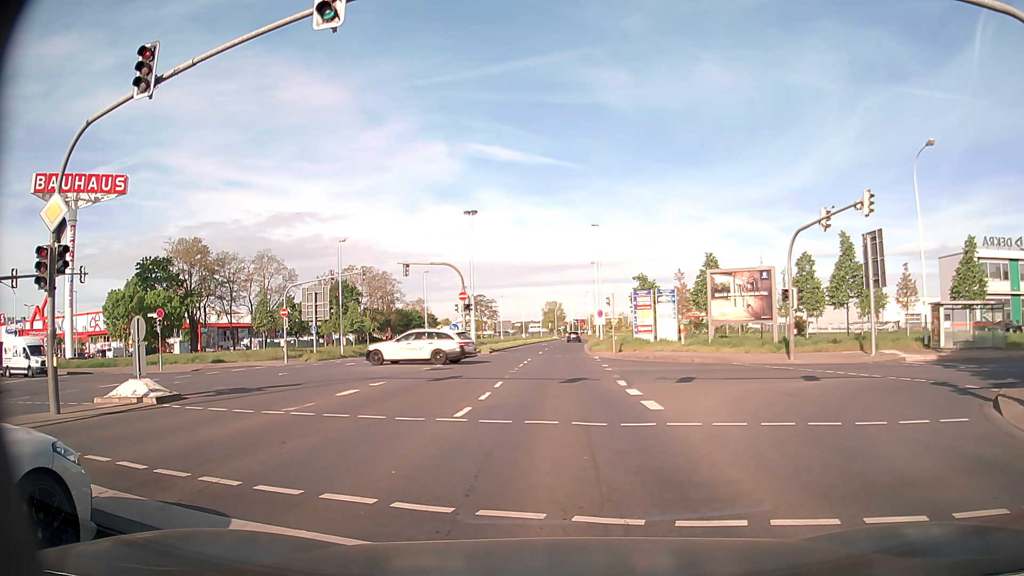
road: secondary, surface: asphalt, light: Day
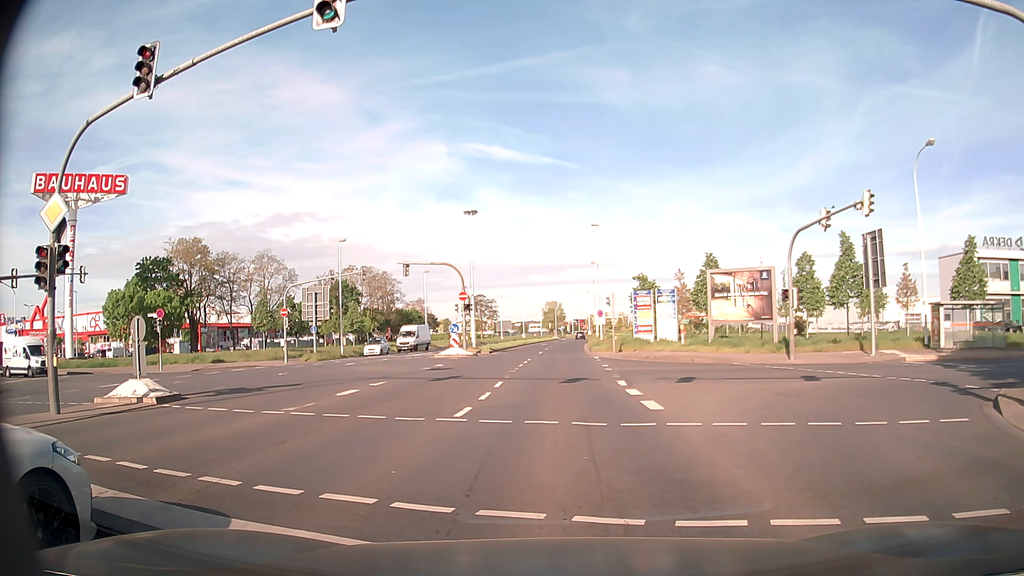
(0.0, 0.0) m; 0°
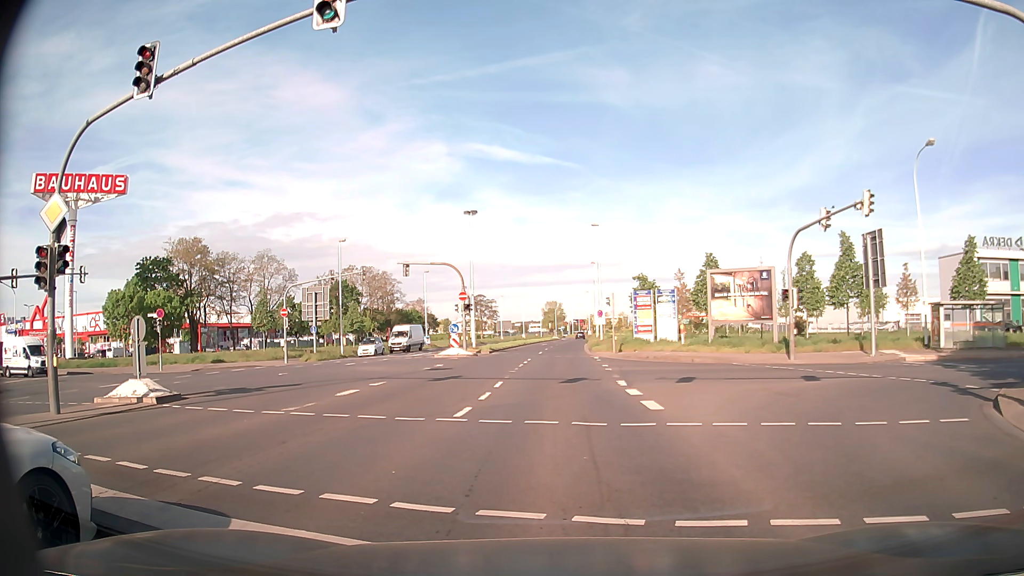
(0.0, 0.0) m; 0°
